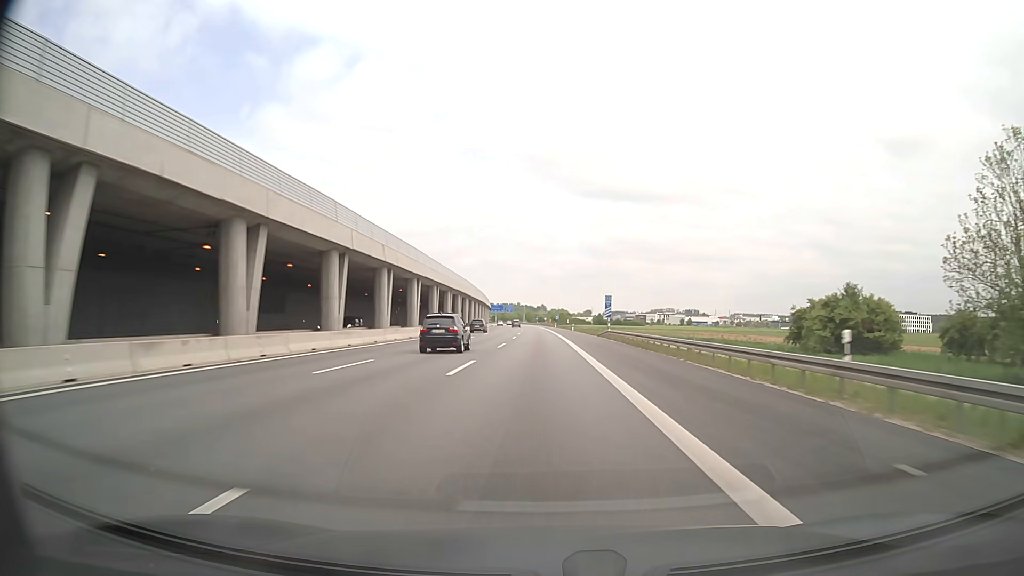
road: motorway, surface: asphalt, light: Day
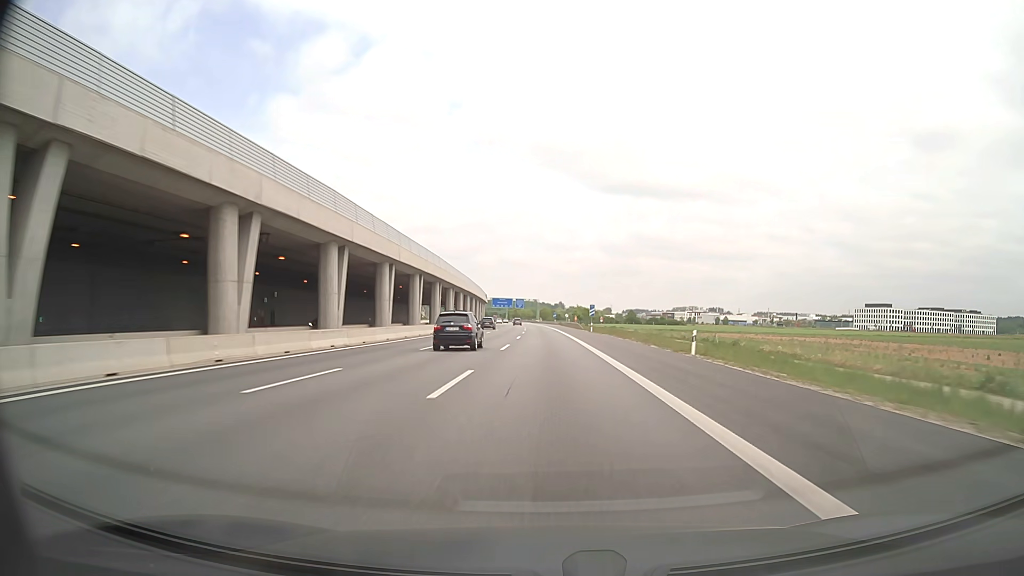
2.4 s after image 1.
(-1.0, +77.4) m; -1°
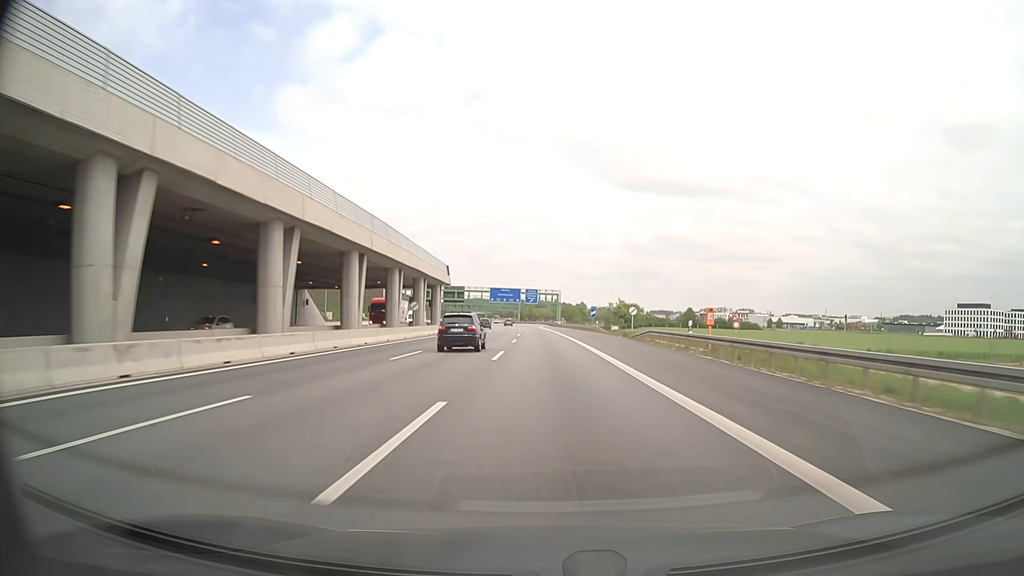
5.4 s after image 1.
(-1.3, +96.4) m; -2°
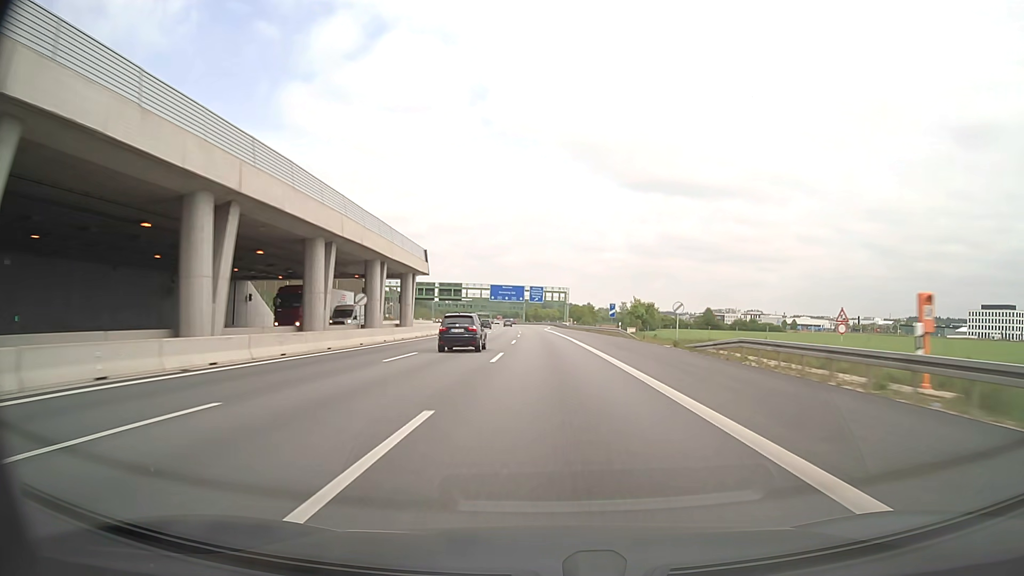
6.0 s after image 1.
(-0.1, +19.2) m; -1°
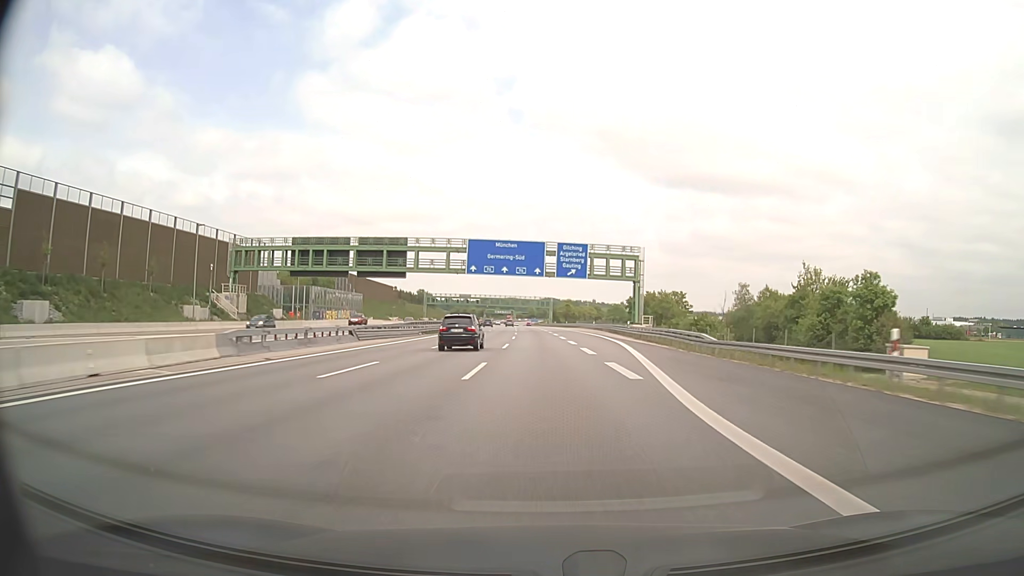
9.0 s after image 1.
(-2.0, +96.3) m; -2°
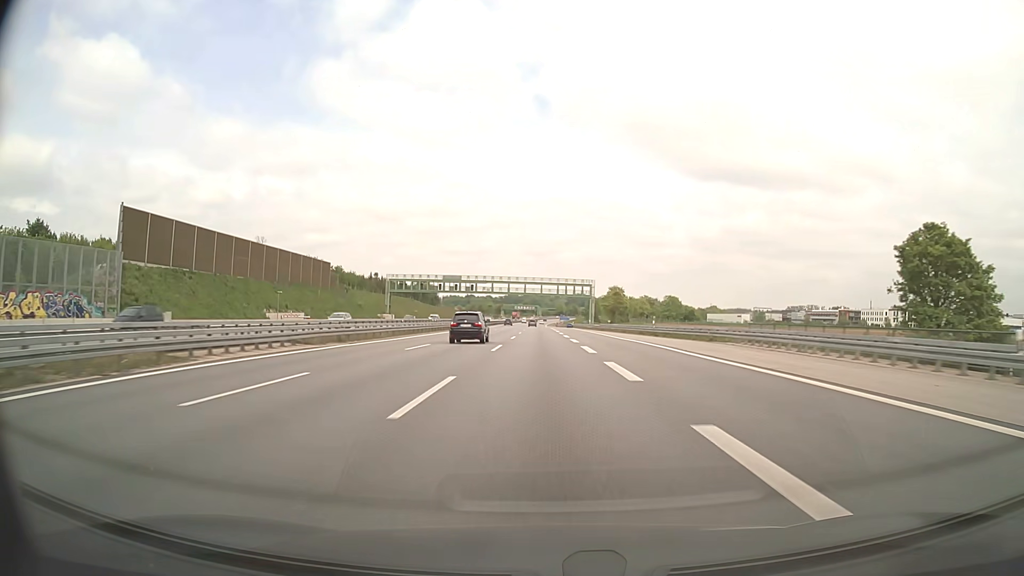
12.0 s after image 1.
(-2.4, +96.6) m; -2°
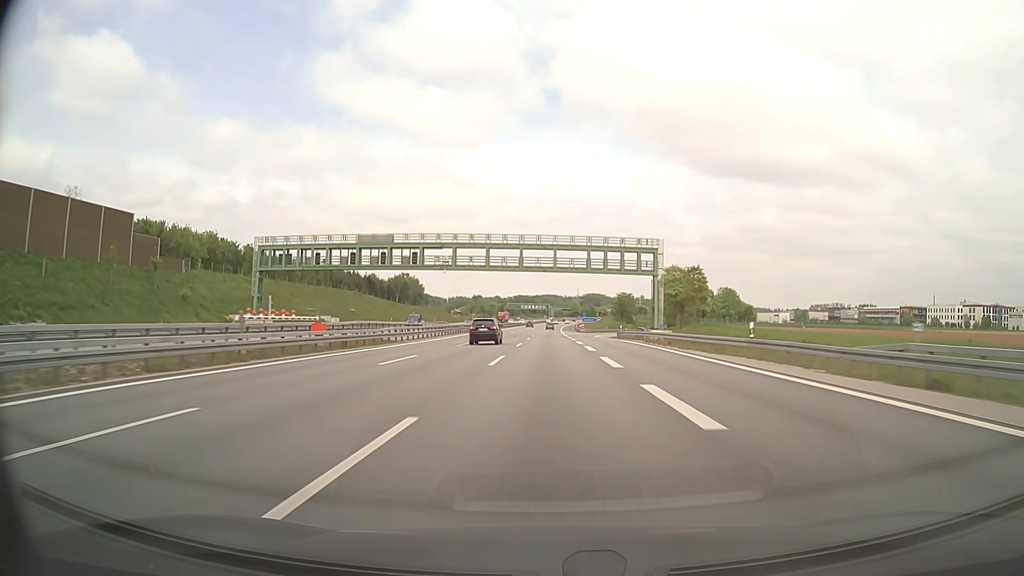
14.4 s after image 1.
(-0.7, +77.7) m; -1°
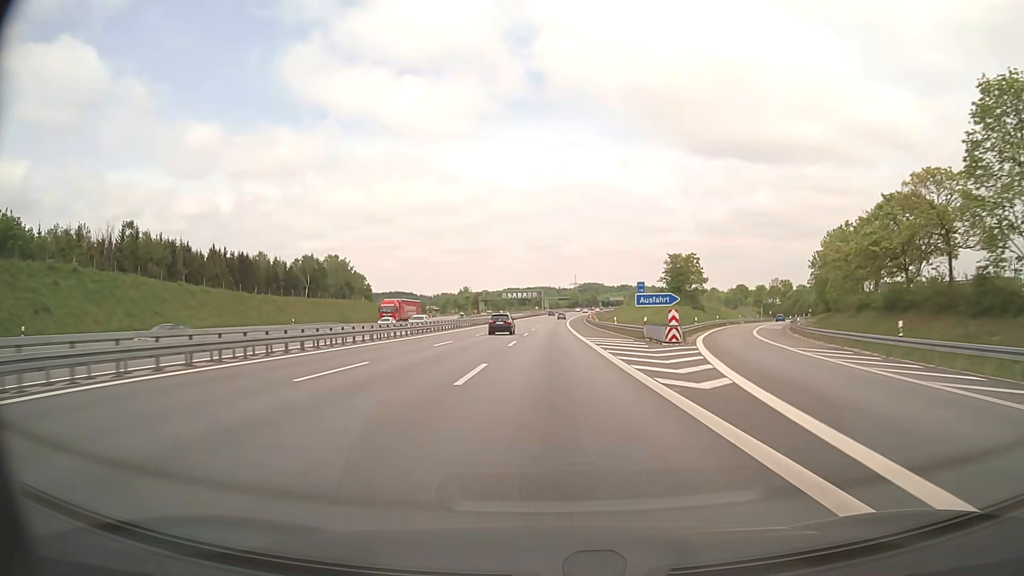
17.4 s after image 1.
(+0.3, +97.5) m; +1°
(0, +10) (0, +20) (0, +30) (0, +40) (0, +50) (0, +60) (0, +70) (0, +80) (0, +90) (+1, +100) m
